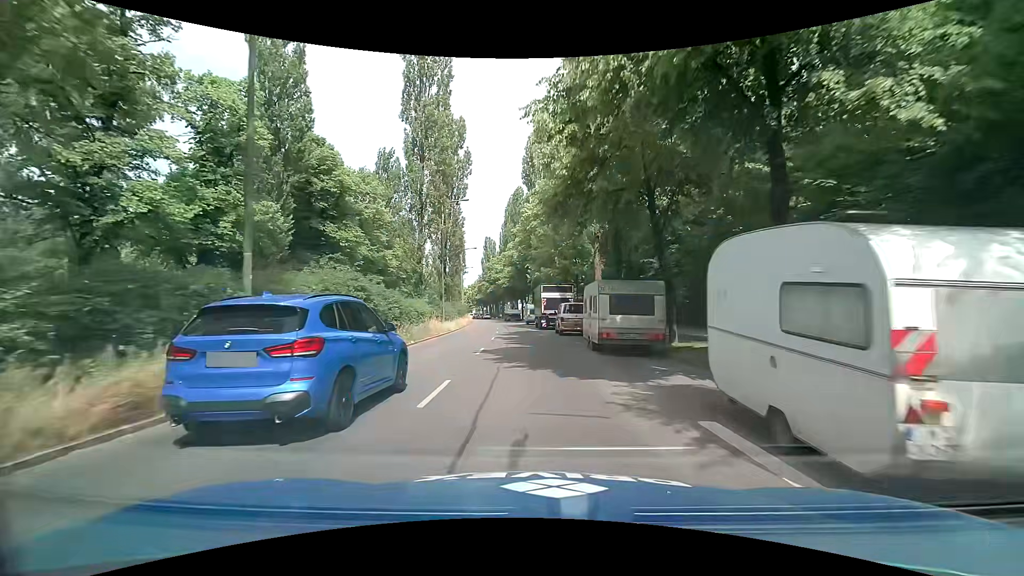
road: secondary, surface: asphalt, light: Day
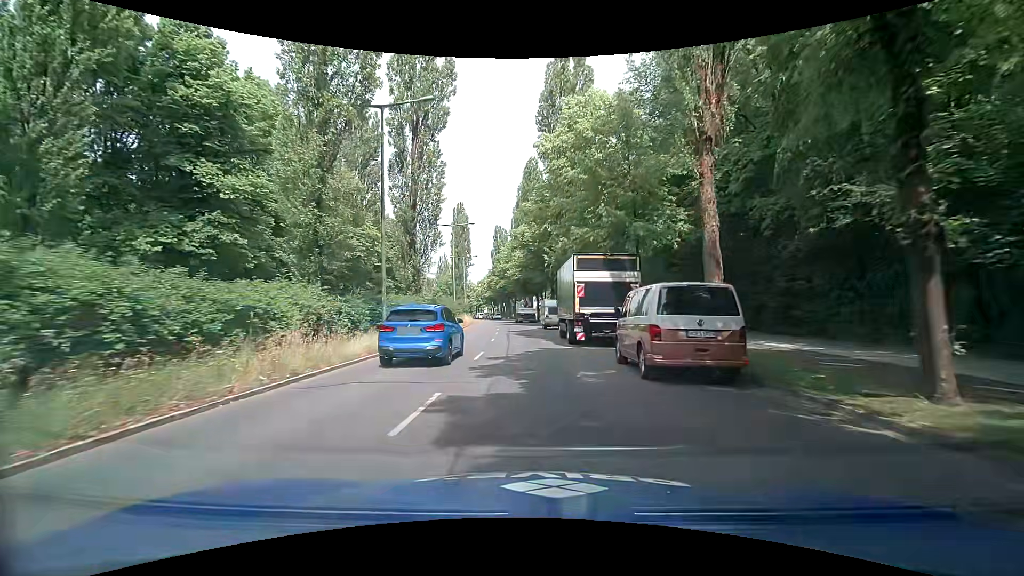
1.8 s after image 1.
(-0.7, +19.6) m; -3°
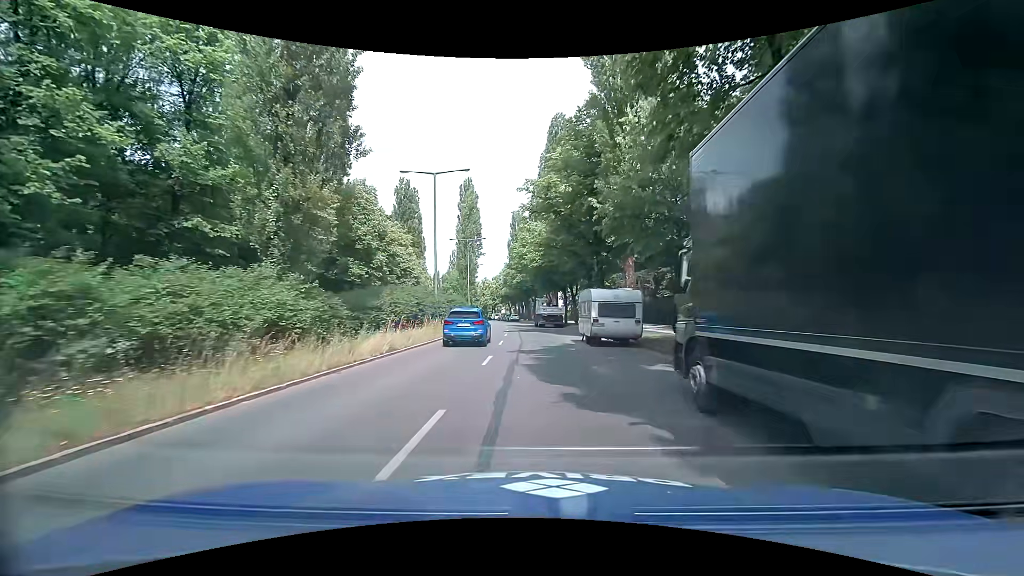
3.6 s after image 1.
(-0.5, +19.6) m; -2°
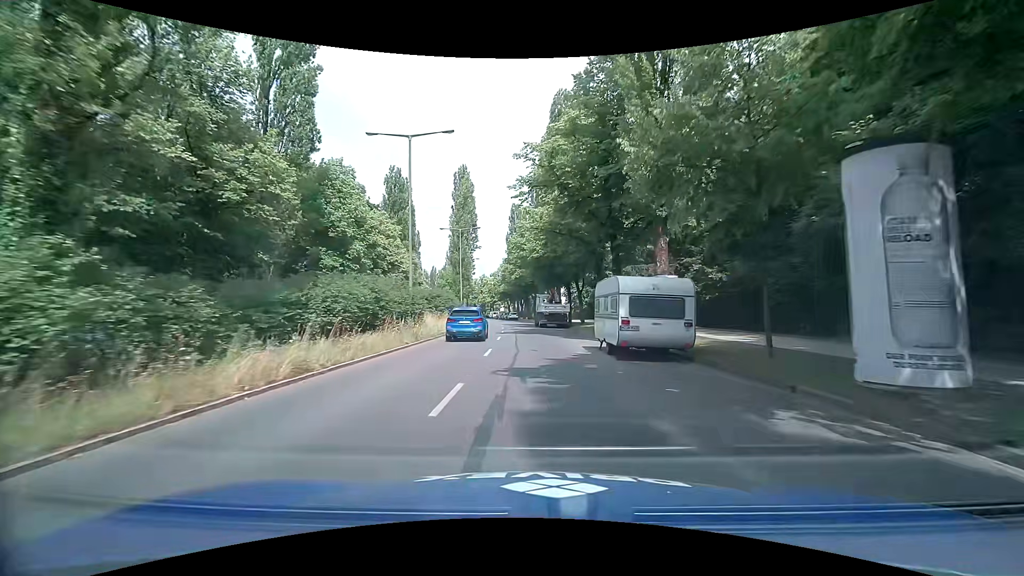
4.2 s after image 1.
(-0.1, +6.6) m; -2°
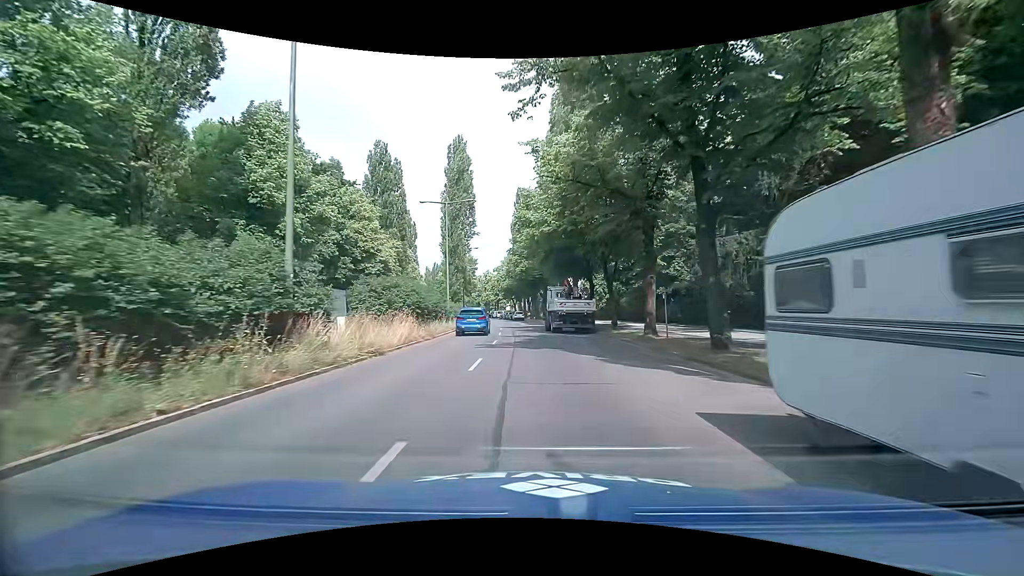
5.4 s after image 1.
(+0.4, +13.3) m; +1°
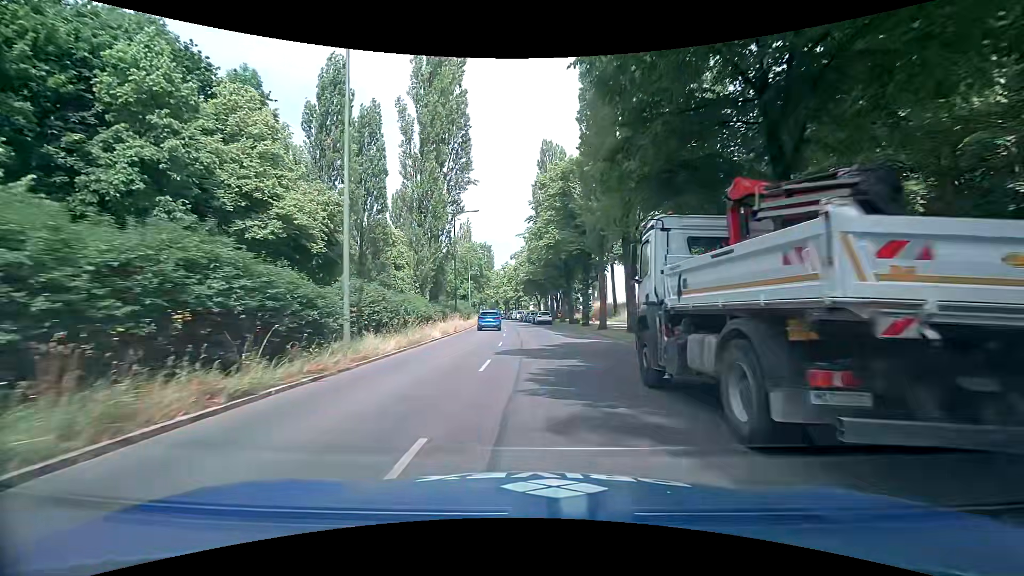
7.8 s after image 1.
(-0.6, +26.9) m; -3°
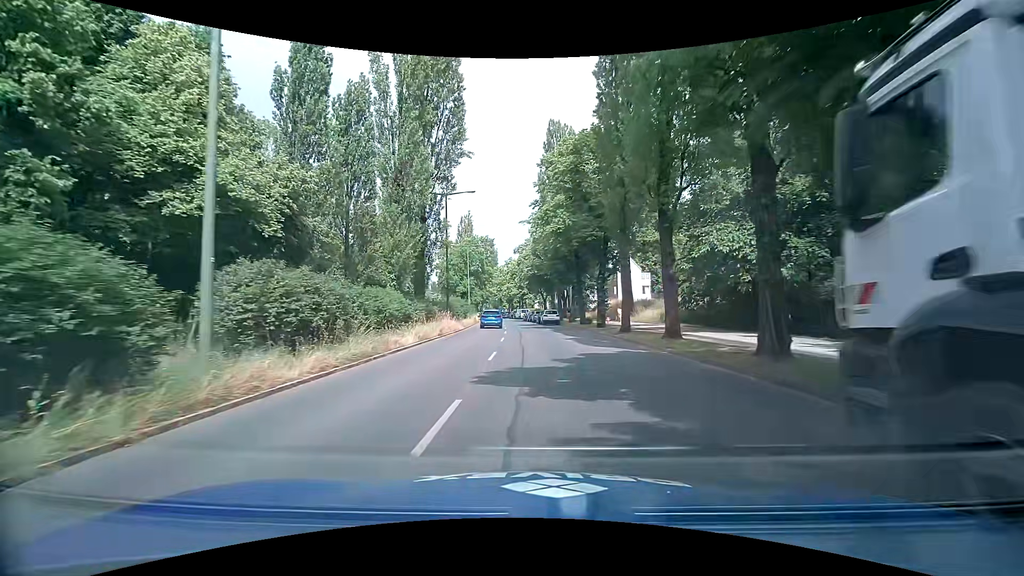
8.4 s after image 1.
(0.0, +6.8) m; -1°
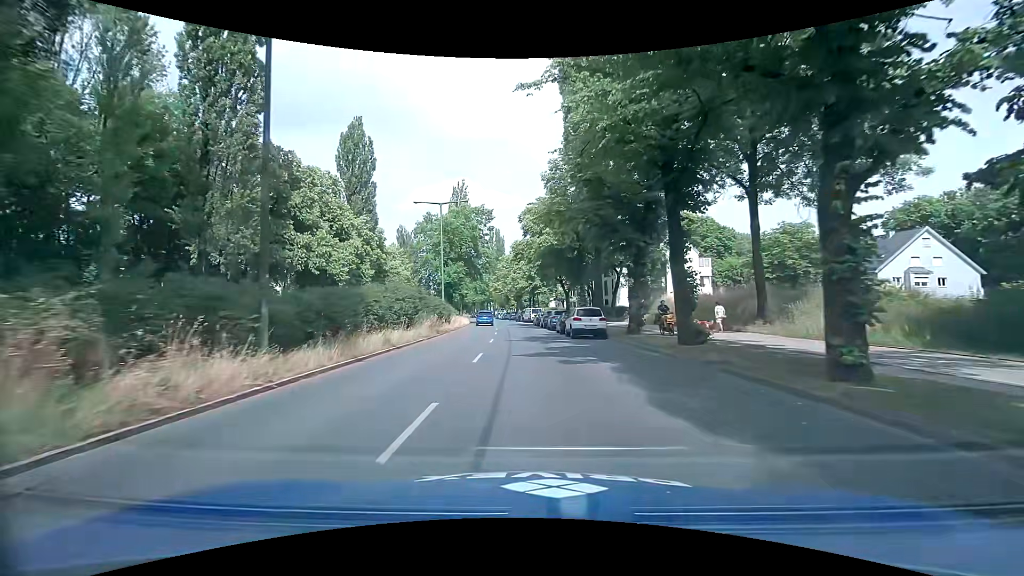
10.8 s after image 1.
(-0.1, +27.3) m; -1°
(0, +10) (0, +20) (-1, +30) (-1, +40) (-2, +50) (-3, +60) (-4, +70) (-5, +80) (-7, +90) (-8, +100) m
